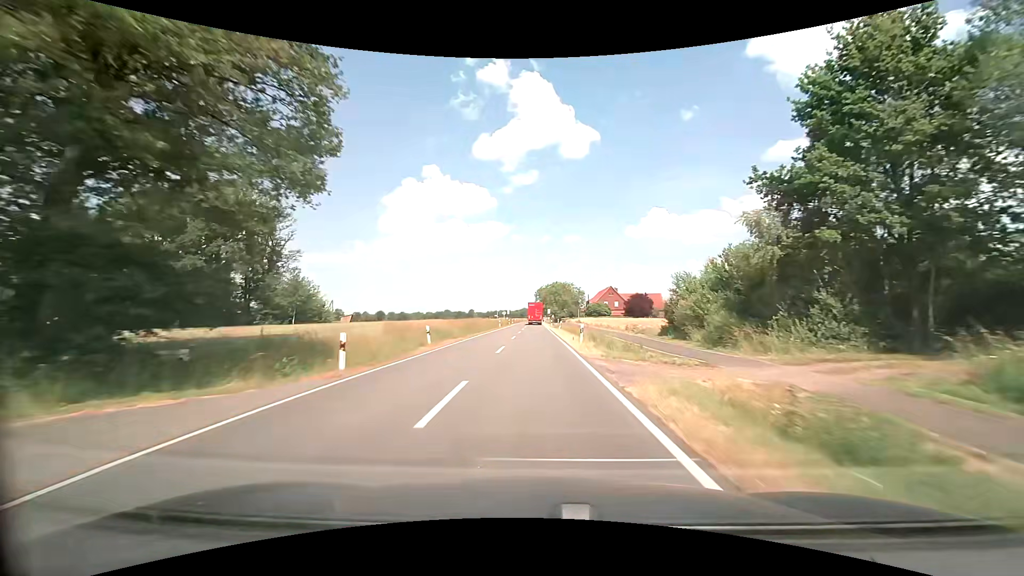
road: secondary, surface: asphalt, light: Day
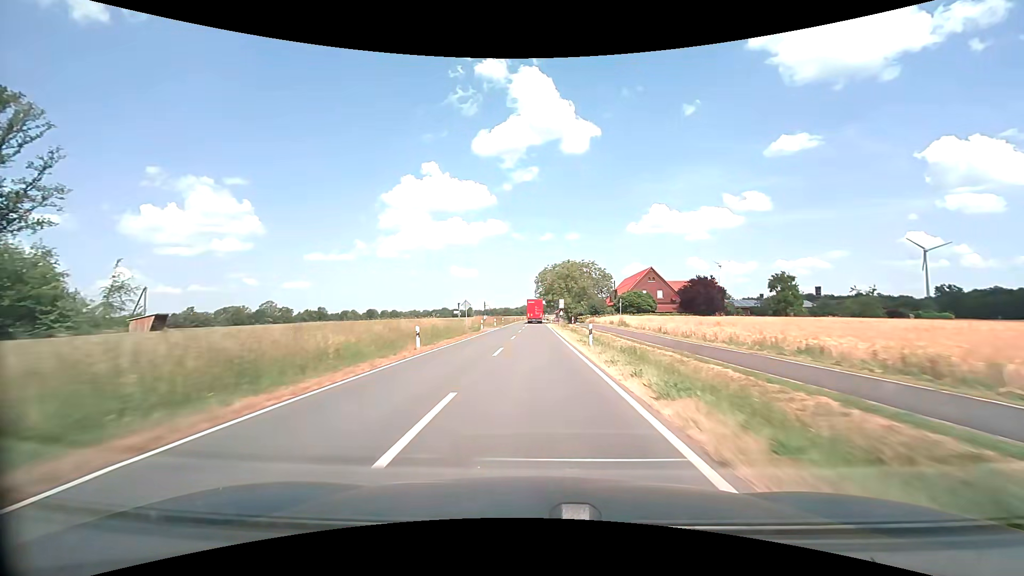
(0.0, +49.6) m; 0°
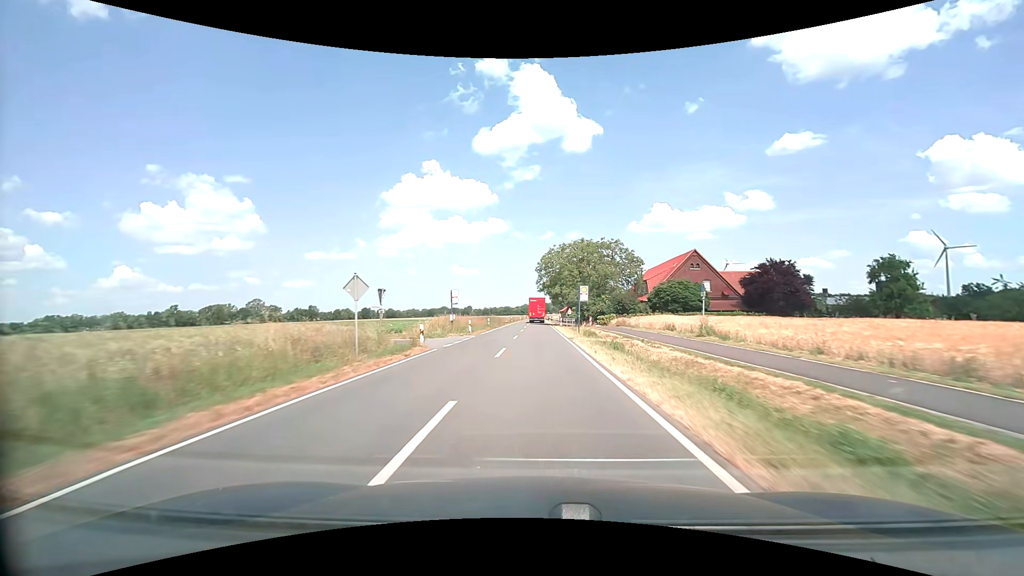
(0.0, +25.0) m; 0°
(0, +10) (0, +20) (0, +30) (0, +40) (0, +50) (0, +60) (0, +70) (0, +80) (0, +90) (0, +100) m
